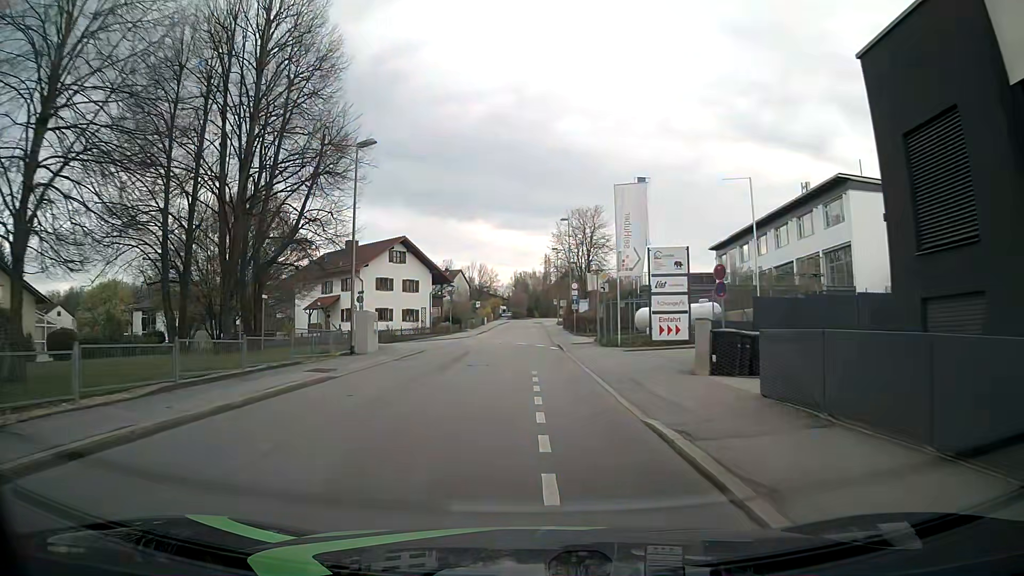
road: residential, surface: asphalt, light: Day
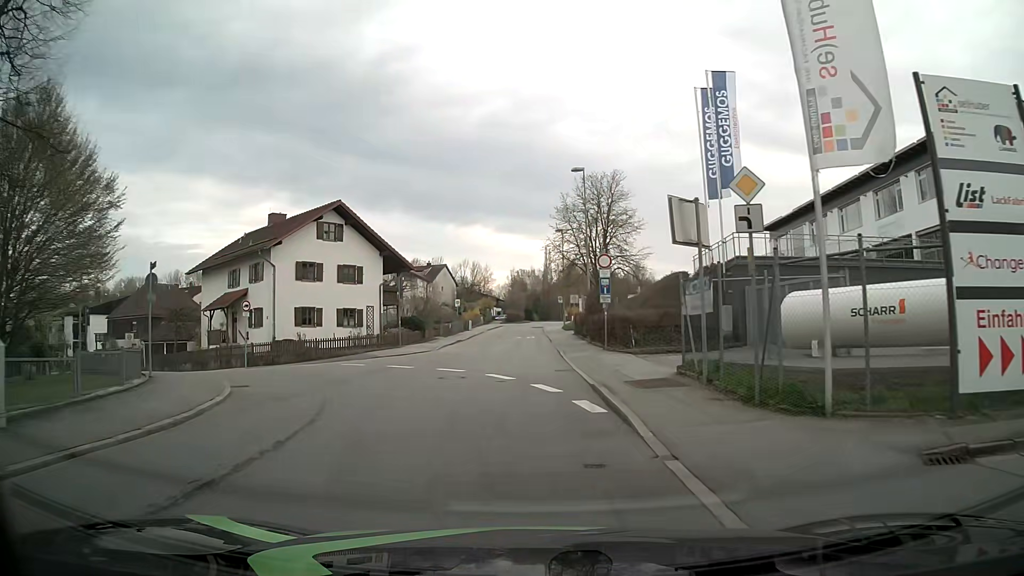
(+0.2, +20.9) m; 0°
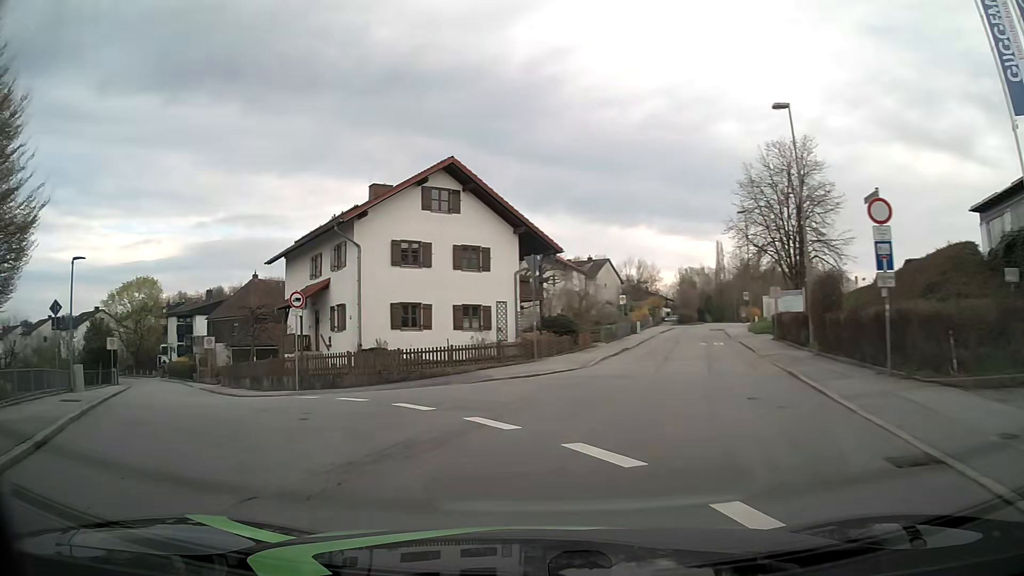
(-0.9, +12.2) m; -14°
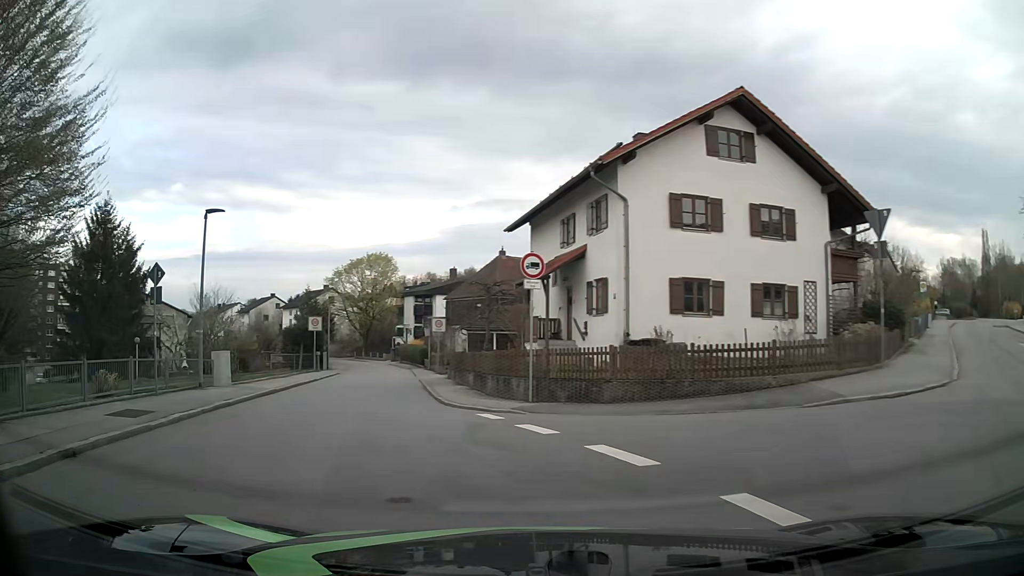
(-1.6, +7.9) m; -22°
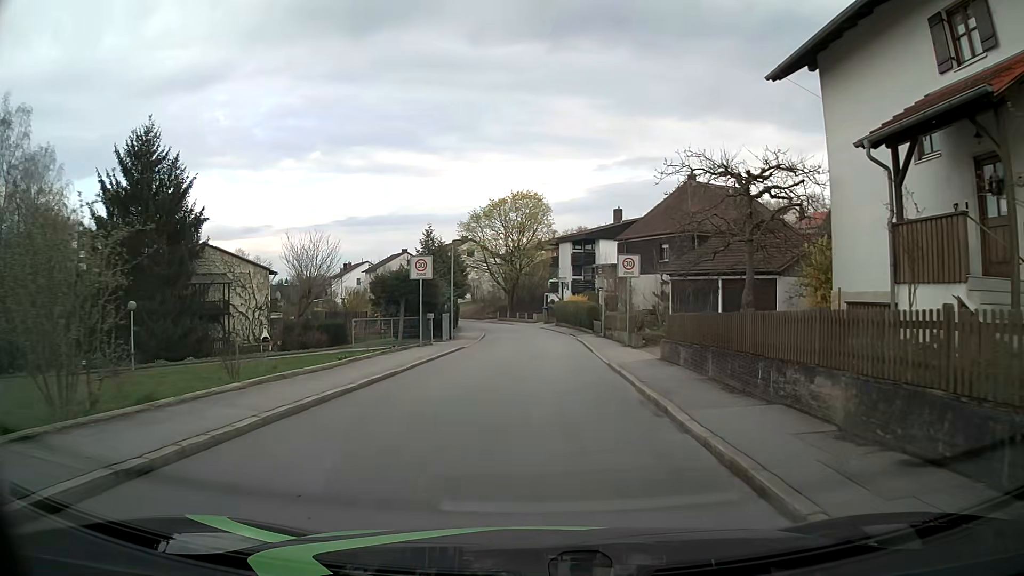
(-3.4, +16.8) m; -11°
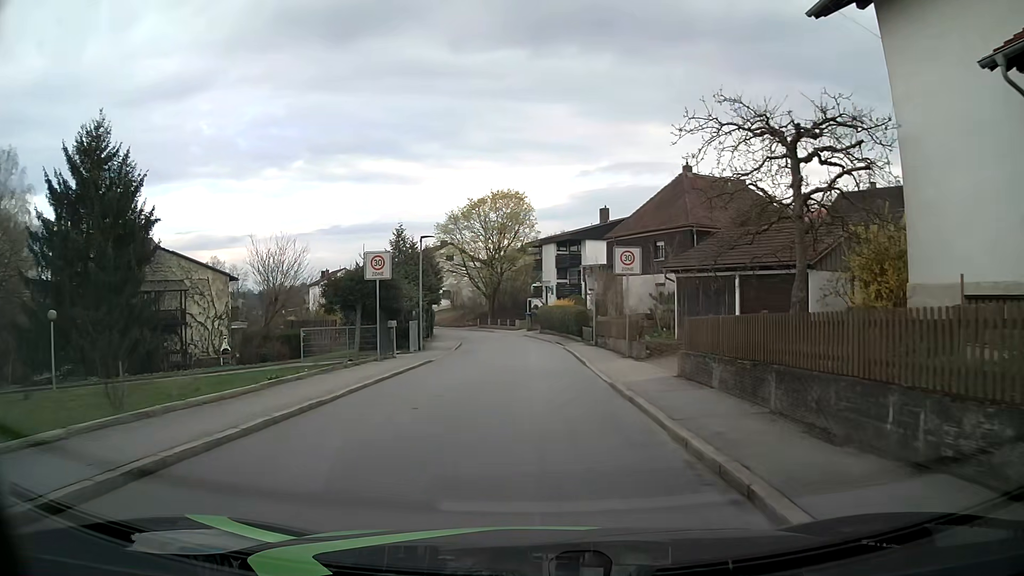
(0.0, +4.5) m; 0°
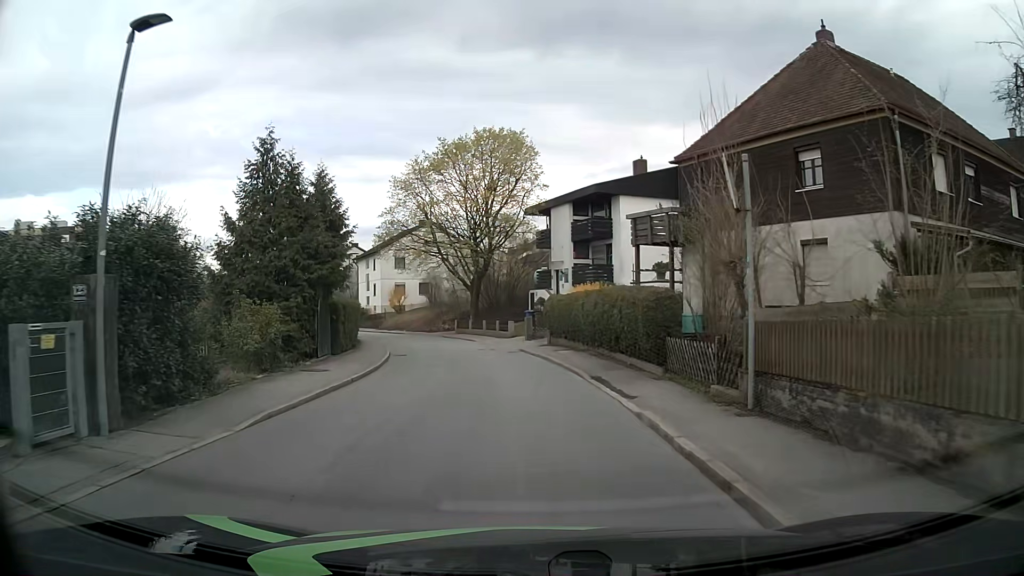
(+0.3, +23.2) m; 0°
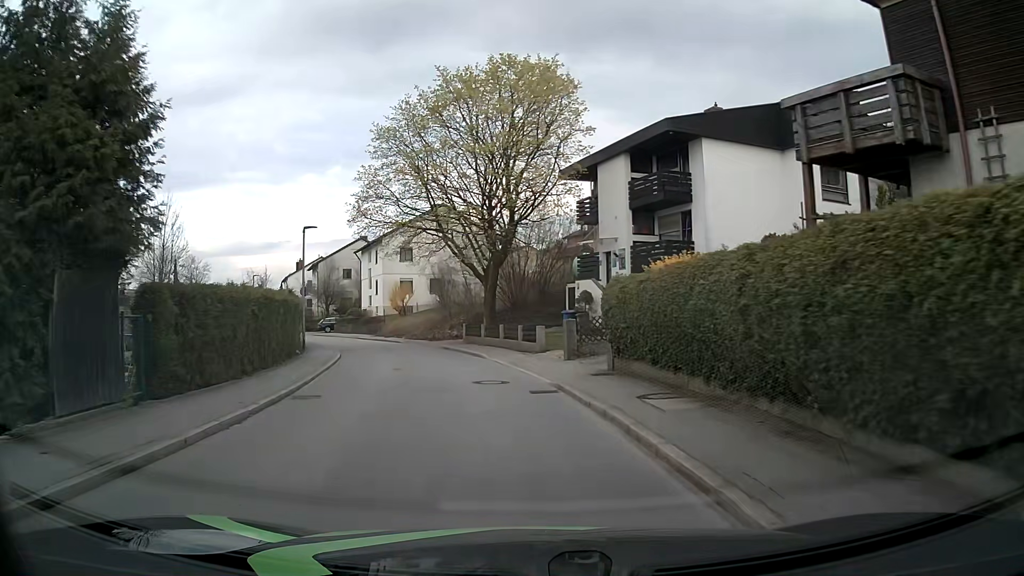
(-0.2, +13.7) m; -3°
